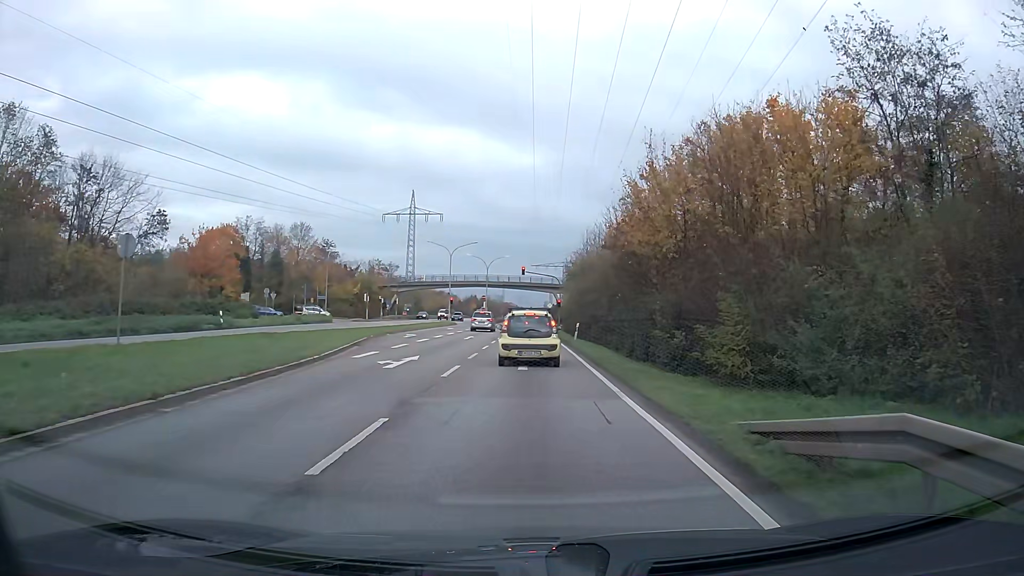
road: primary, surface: asphalt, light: Day
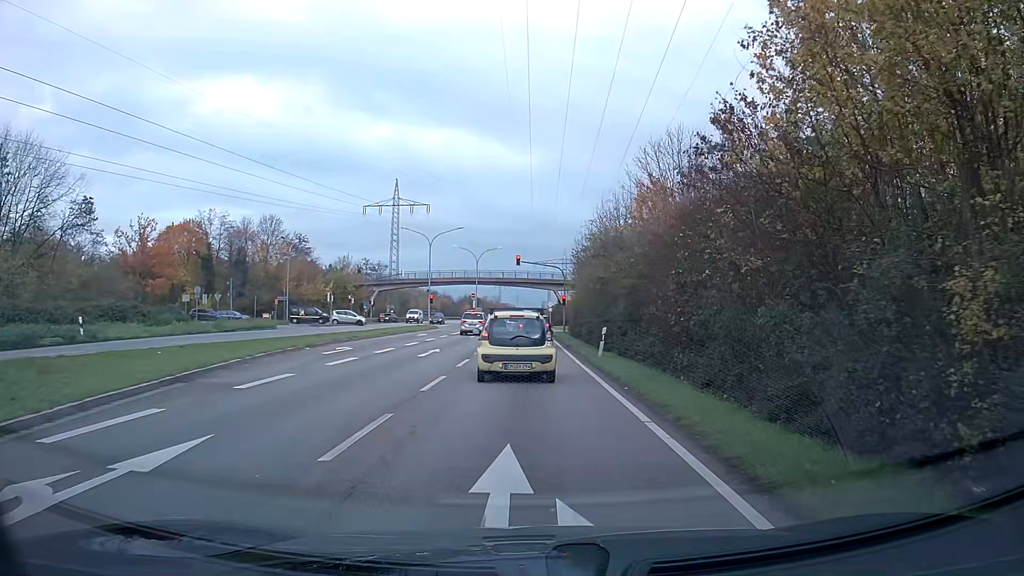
(0.0, +14.0) m; 0°
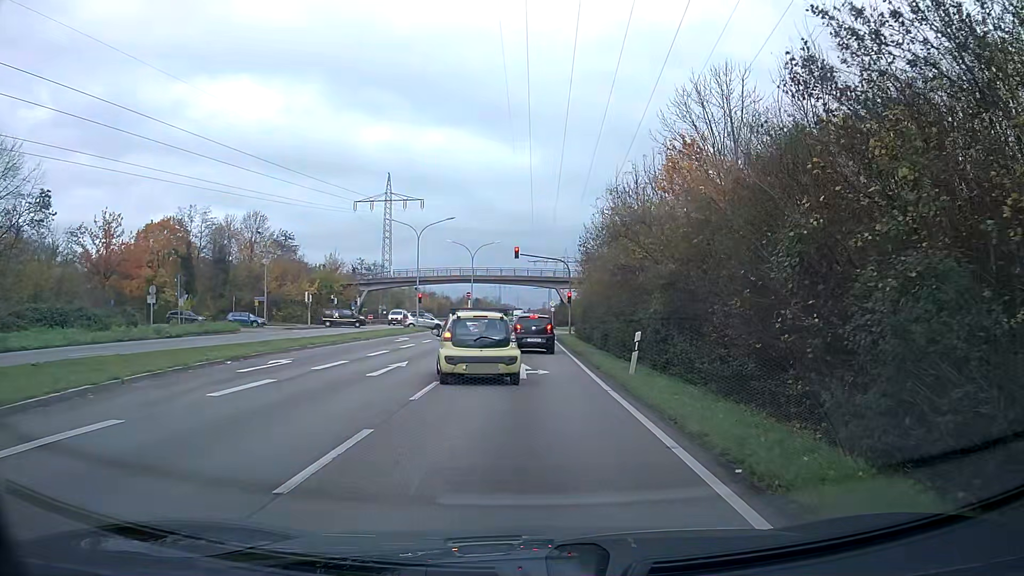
(0.0, +7.0) m; 0°
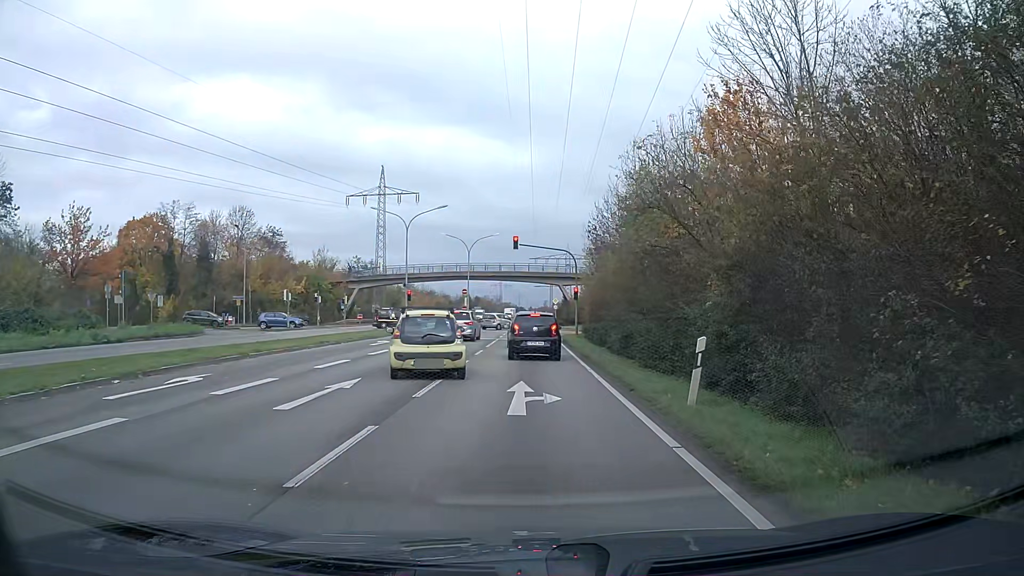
(0.0, +5.7) m; 0°
(0, +10) (0, +20) (0, +30) (0, +40) (0, +50) (0, +60) (0, +70) (0, +80) (0, +90) (0, +100) m
